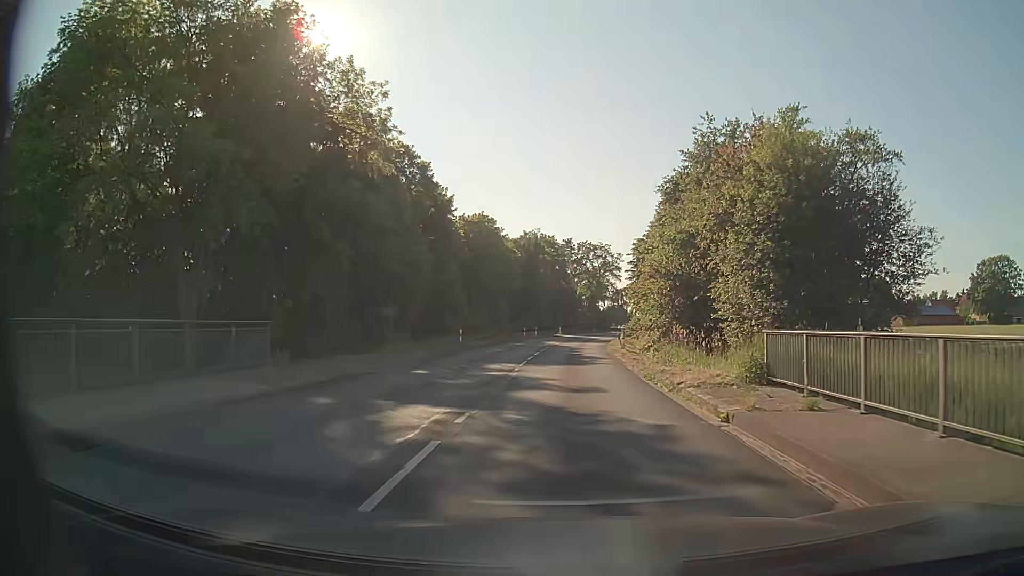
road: secondary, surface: asphalt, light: Day
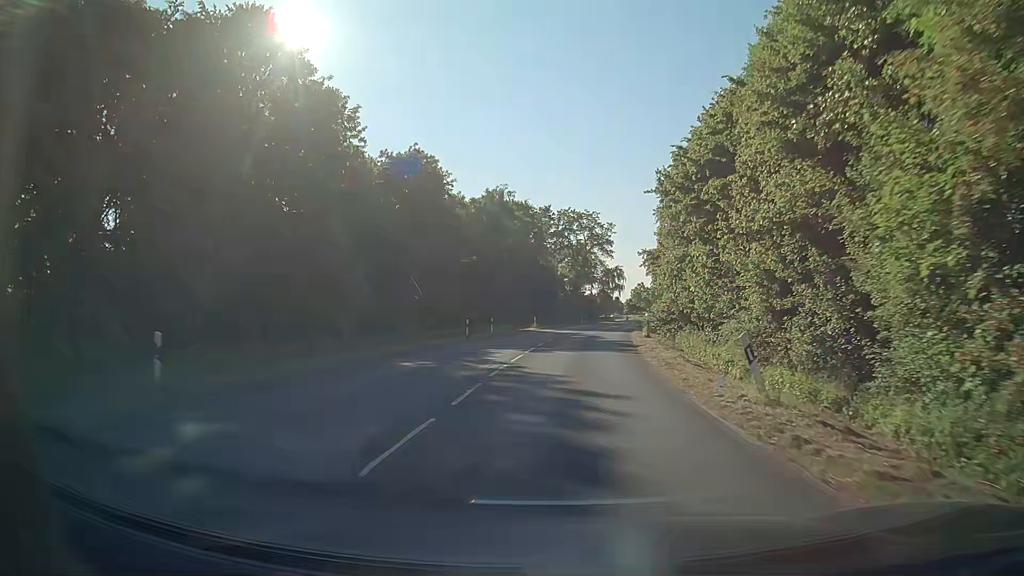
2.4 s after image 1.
(+0.4, +30.9) m; +1°
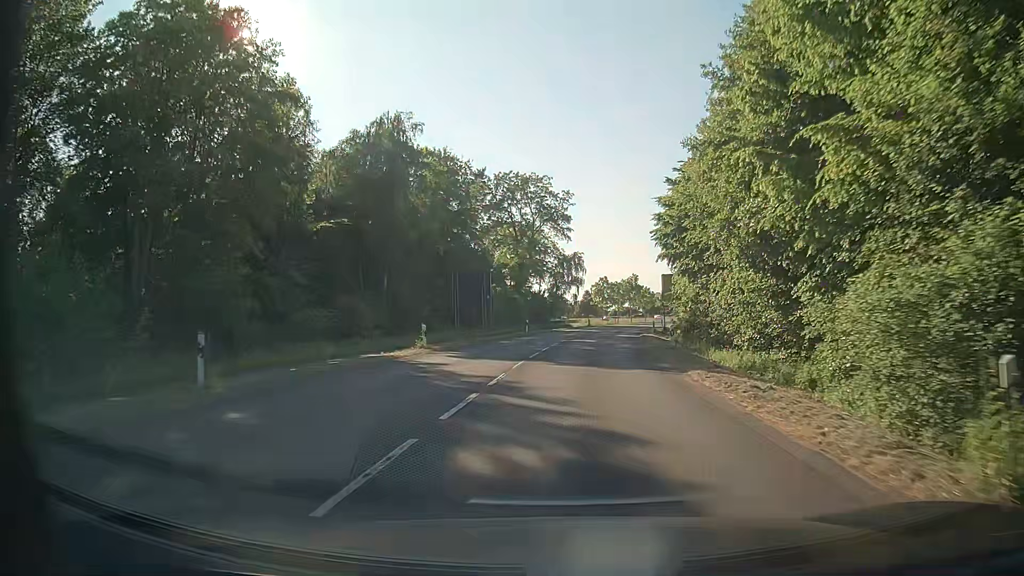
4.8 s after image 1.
(+1.1, +33.0) m; +4°
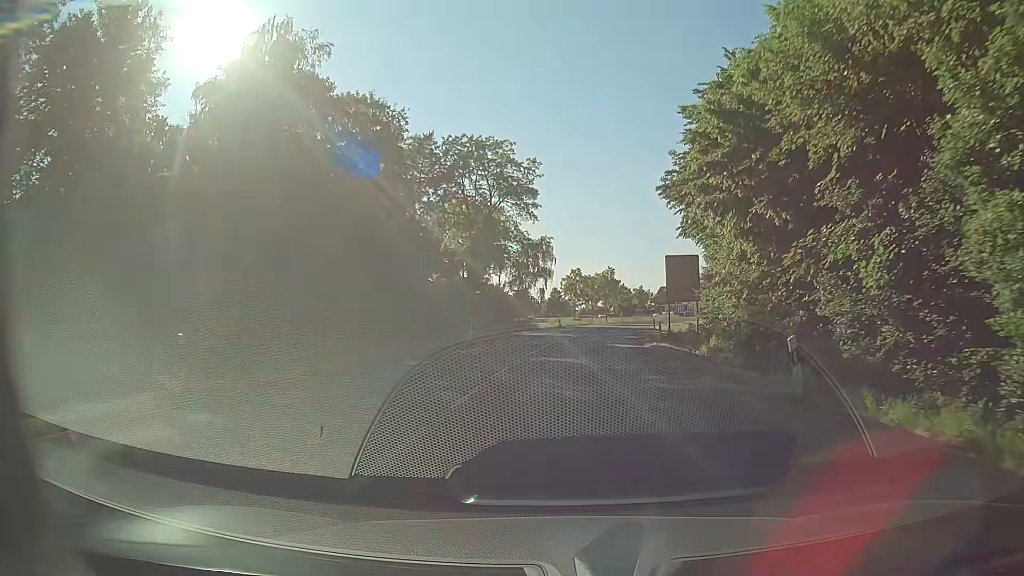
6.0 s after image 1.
(+0.4, +17.1) m; +3°
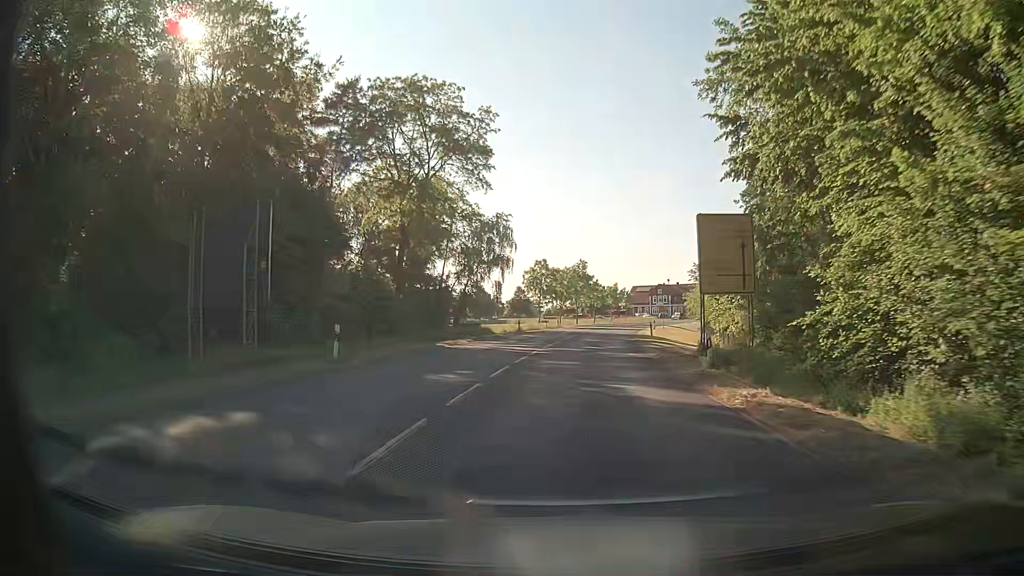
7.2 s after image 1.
(+0.3, +17.5) m; +3°
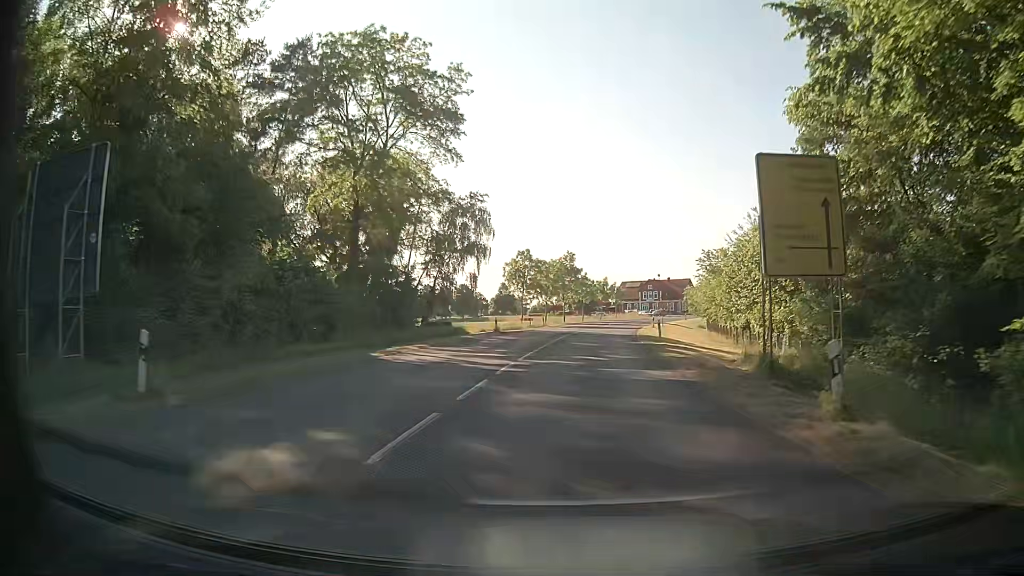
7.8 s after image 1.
(0.0, +8.7) m; +1°
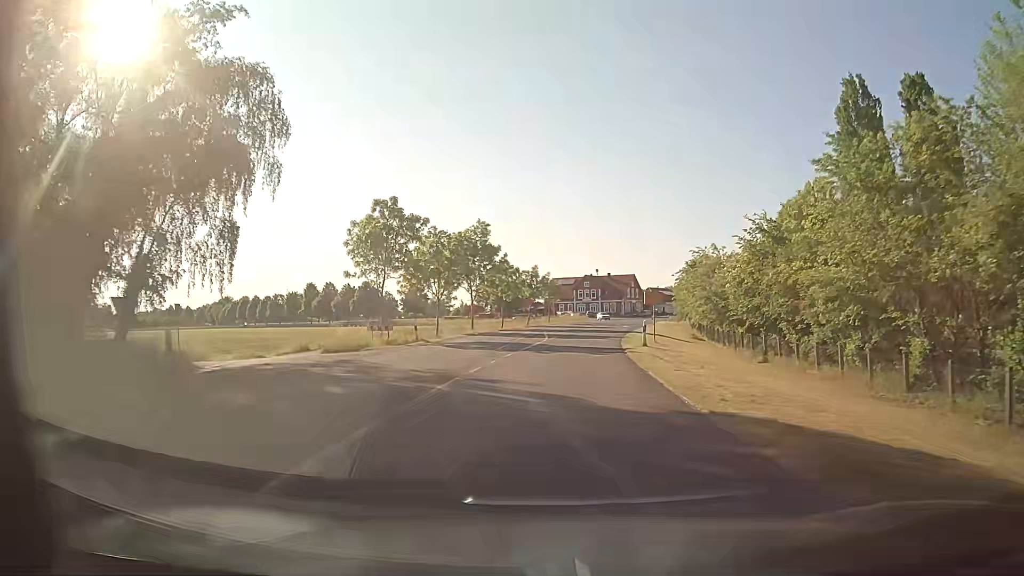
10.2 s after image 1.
(+1.8, +32.4) m; +6°
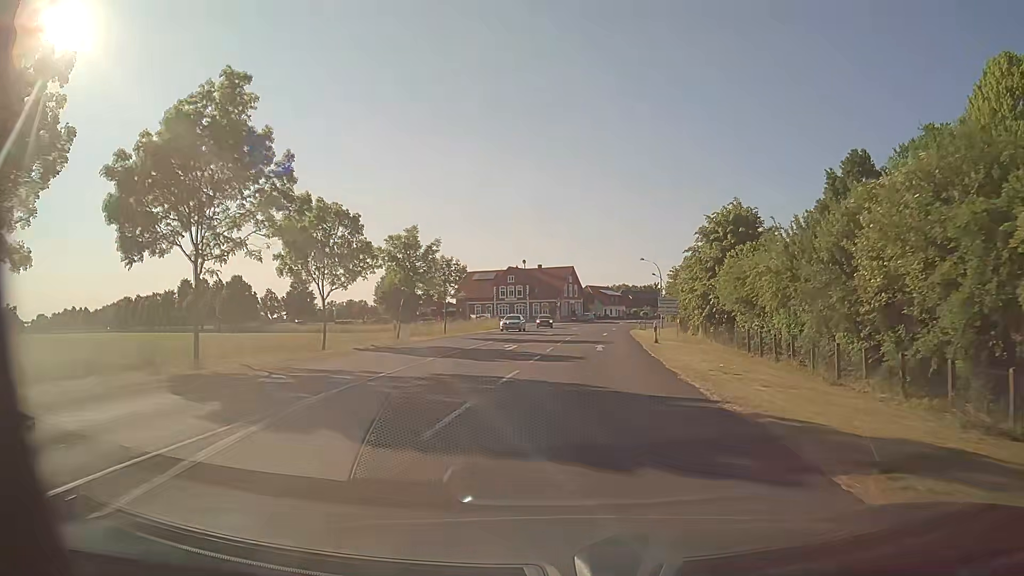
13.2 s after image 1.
(+1.9, +39.3) m; +7°
(0, +10) (+1, +20) (+1, +30) (+2, +40) (+3, +50) (+4, +60) (+6, +70) (+7, +80) (+9, +89) (+11, +99) m
